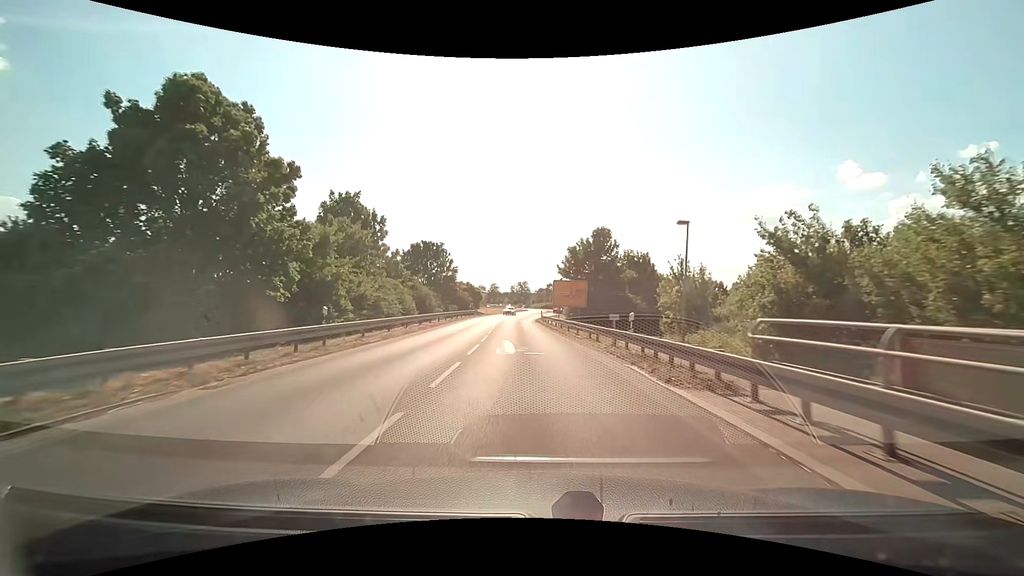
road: secondary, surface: asphalt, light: Day
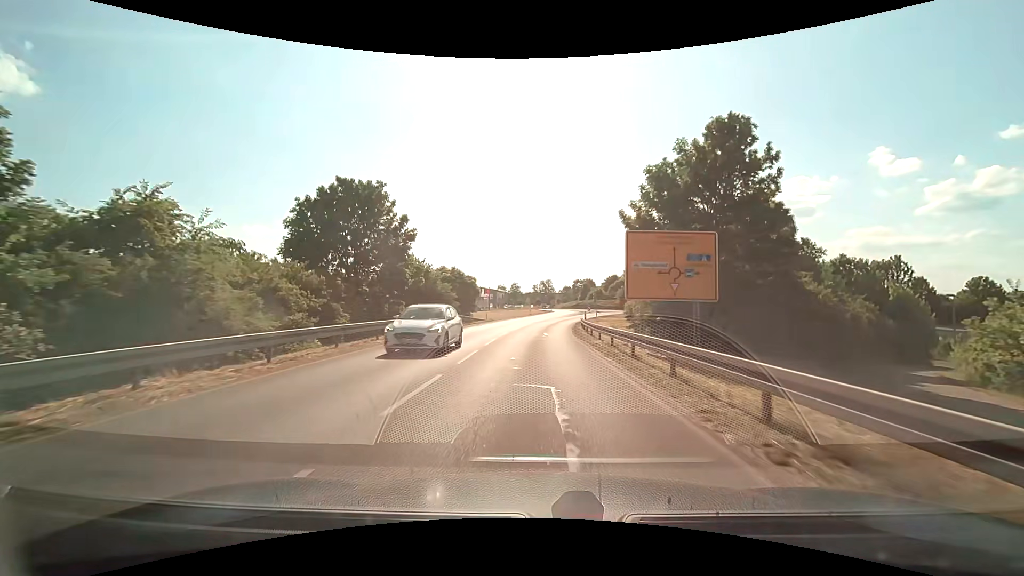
(-1.0, +32.1) m; -3°
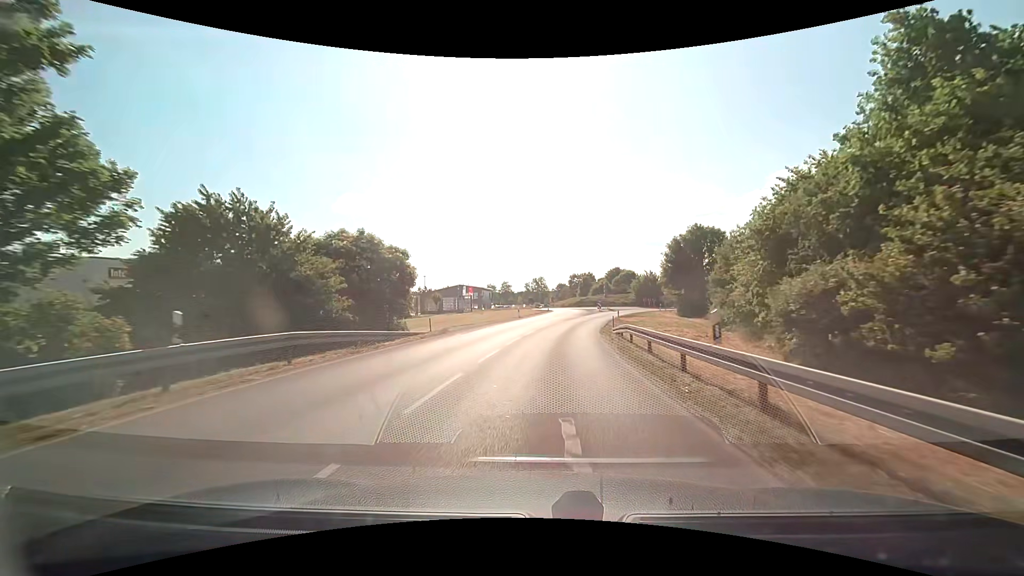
(-0.1, +23.6) m; +1°
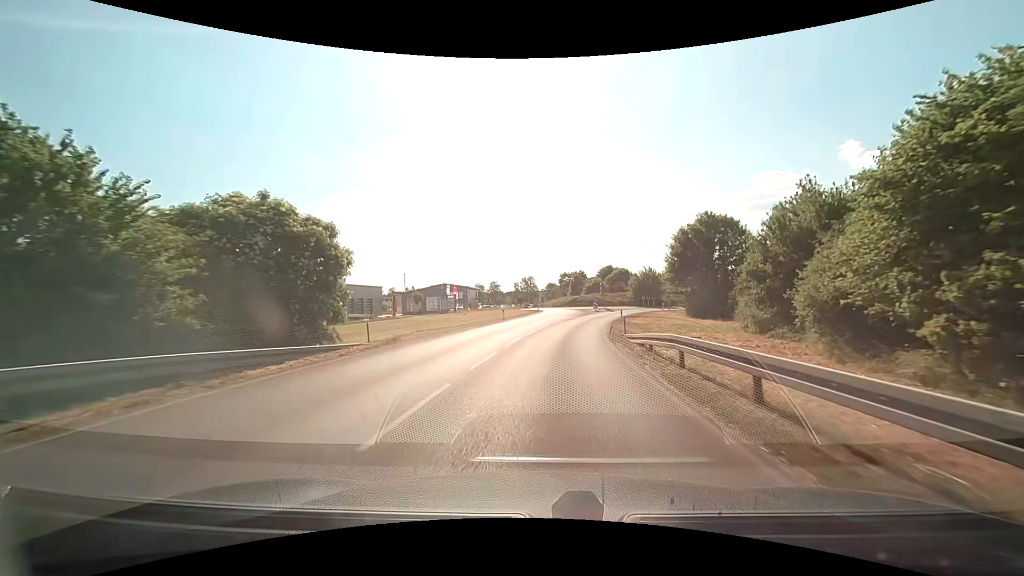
(+0.1, +7.7) m; +1°
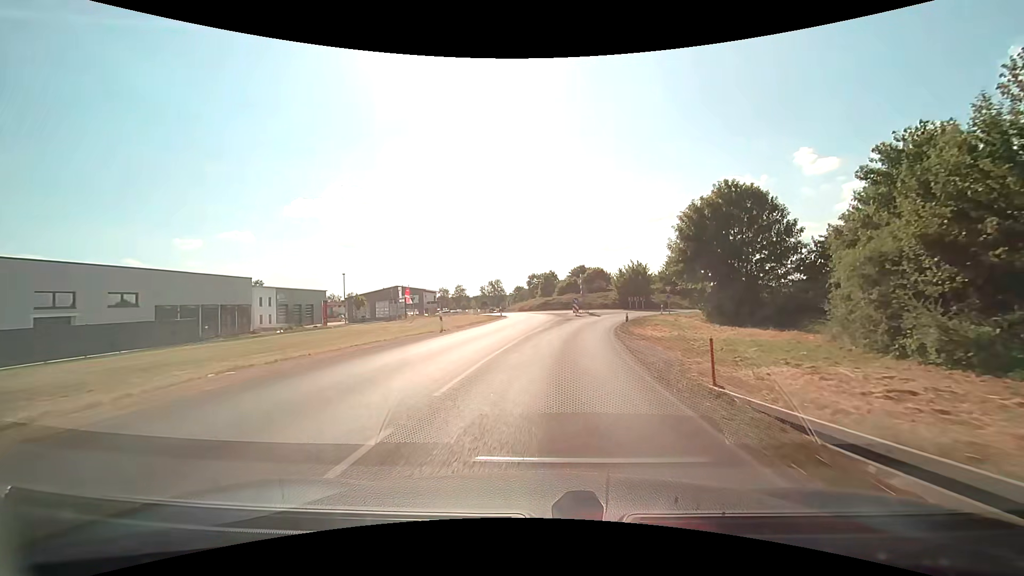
(+0.5, +14.9) m; +4°
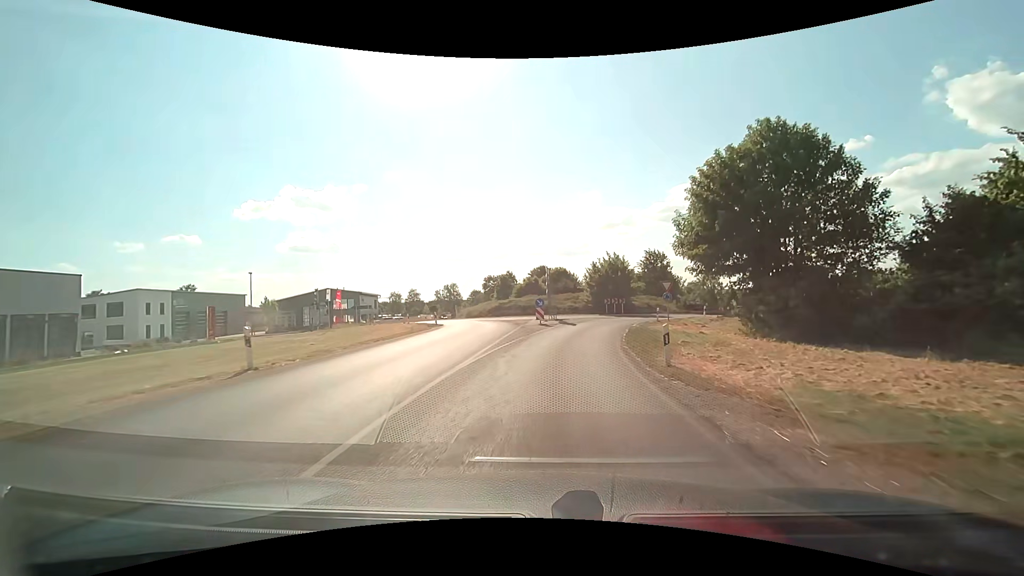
(+0.6, +14.2) m; +5°
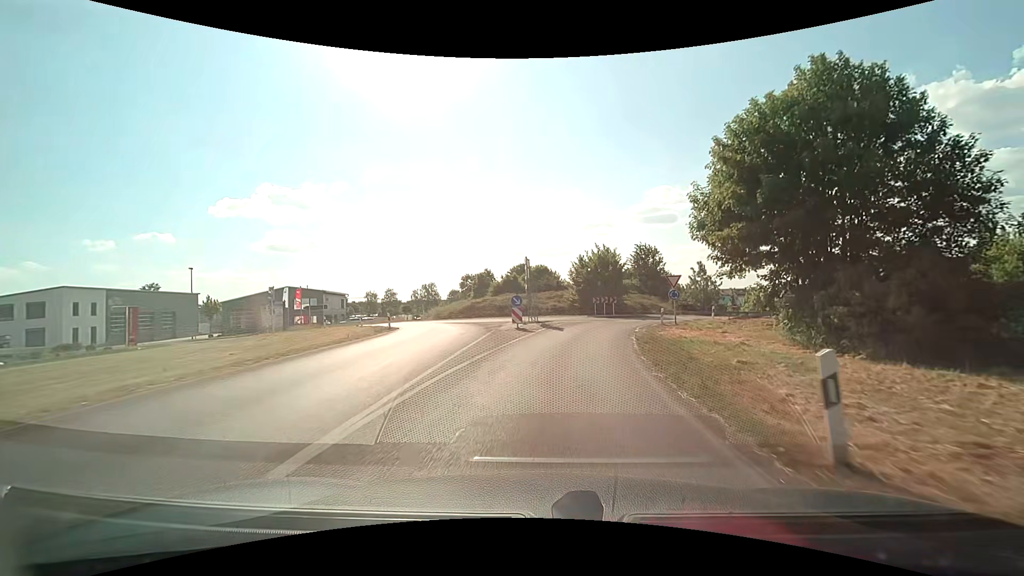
(+0.1, +6.8) m; +2°
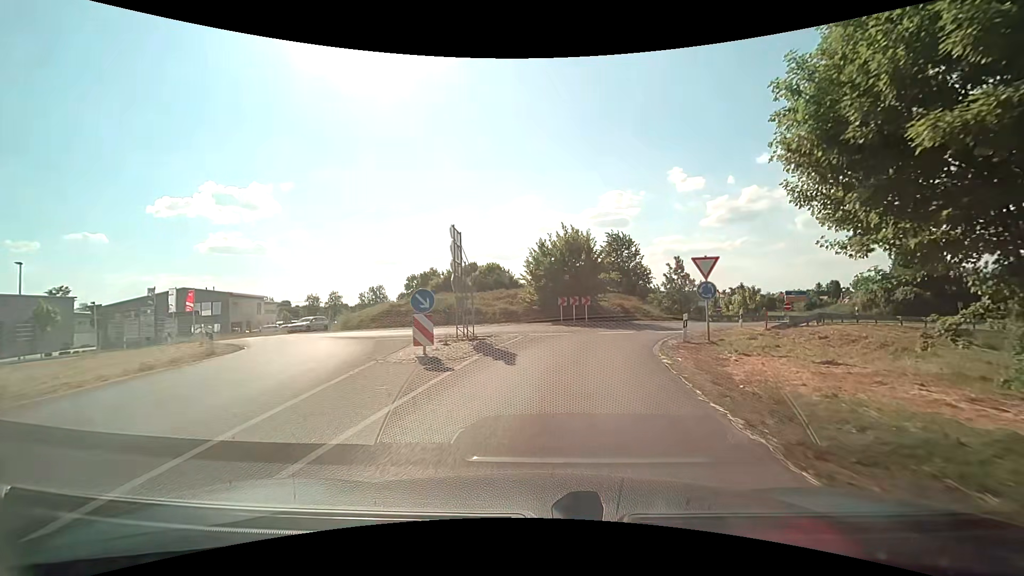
(+0.5, +12.0) m; +5°
(0, +10) (+2, +20) (+8, +28) (+13, +36) (+15, +46) (+11, +55) (+5, +63) (-2, +70) (-7, +79) (-10, +89) m
